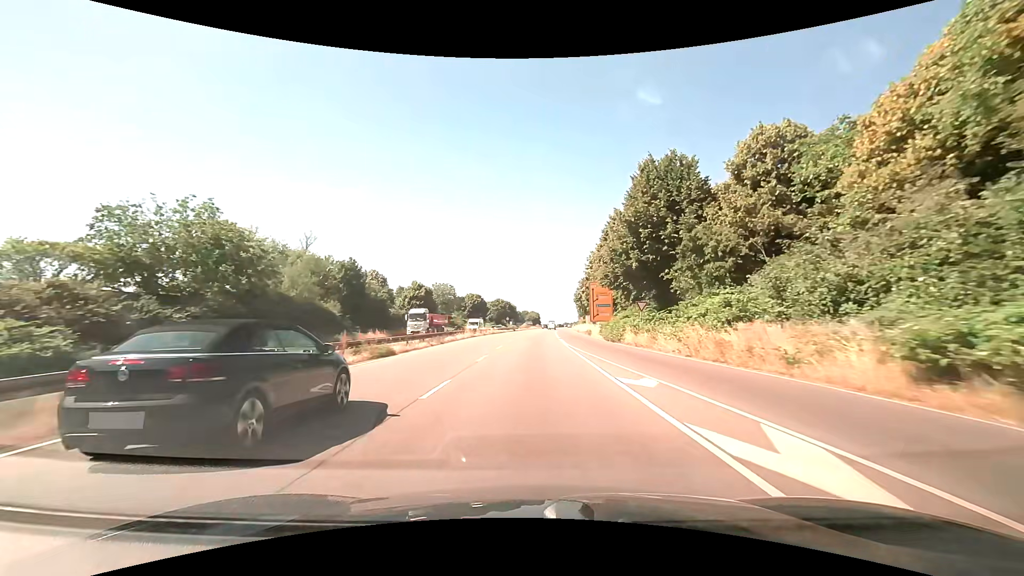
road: trunk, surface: asphalt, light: Day
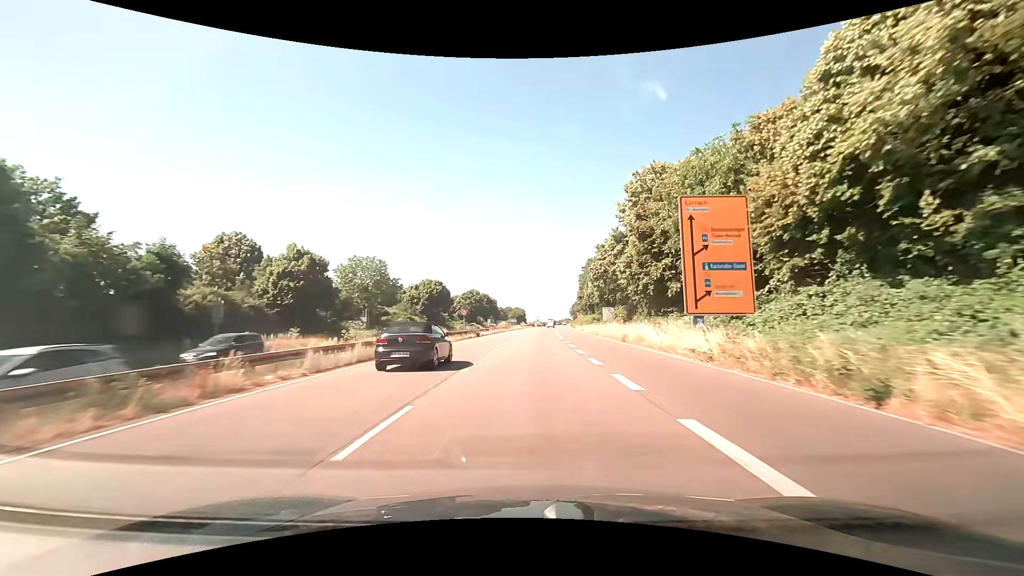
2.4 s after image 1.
(+1.0, +49.0) m; +2°
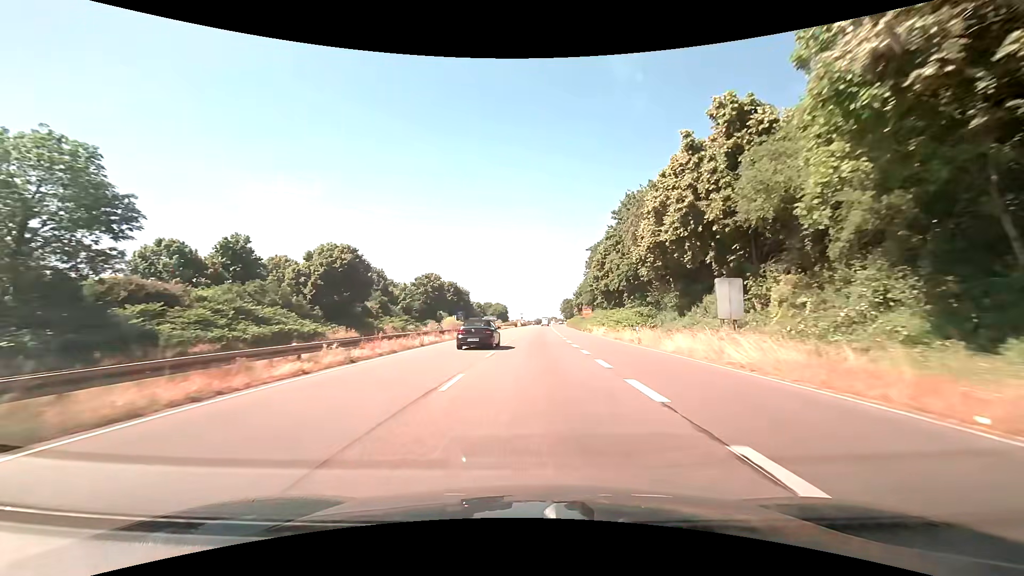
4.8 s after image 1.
(+0.9, +49.4) m; +2°
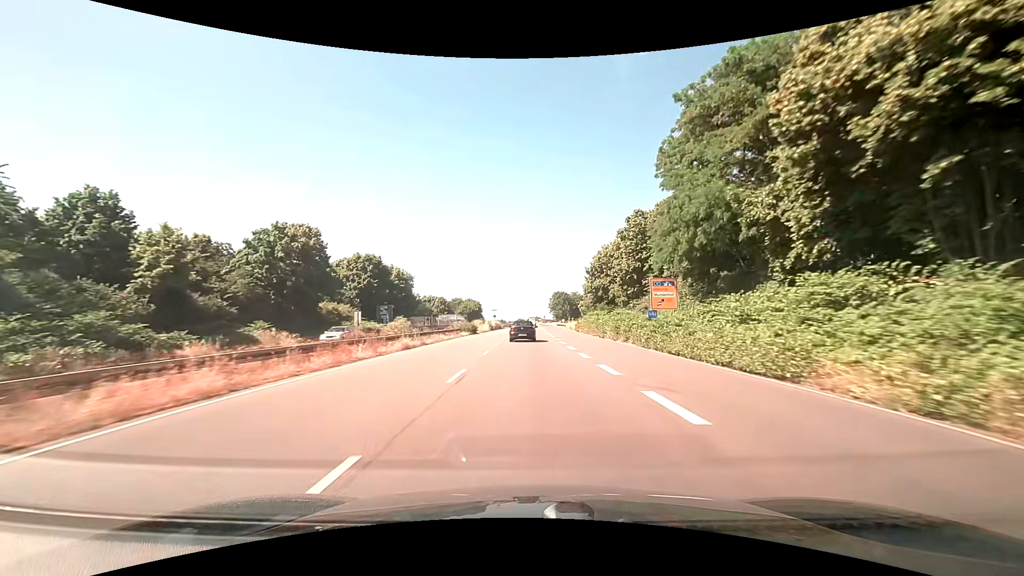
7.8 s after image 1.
(+1.2, +61.7) m; +2°
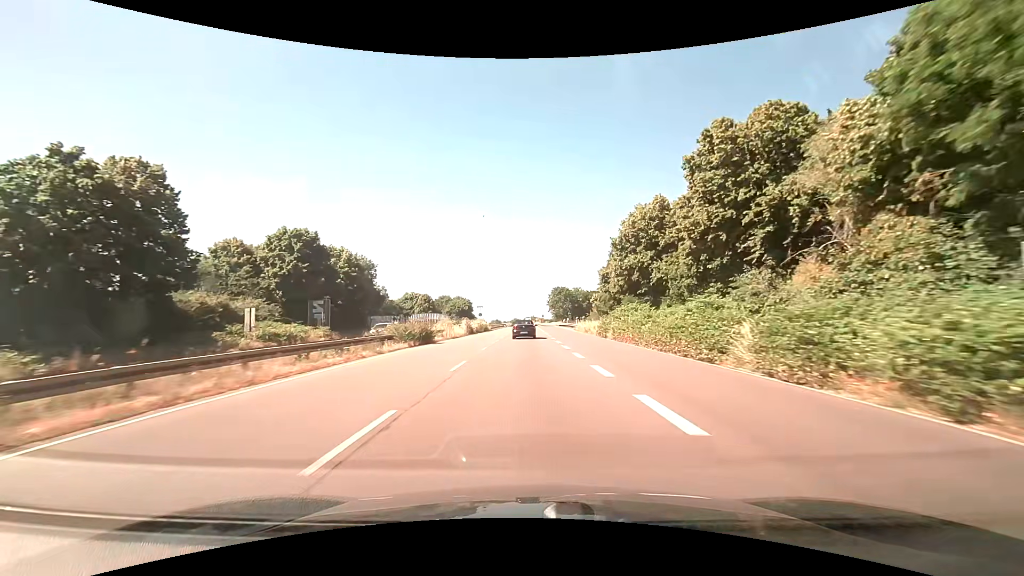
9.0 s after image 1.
(+0.3, +24.6) m; +1°
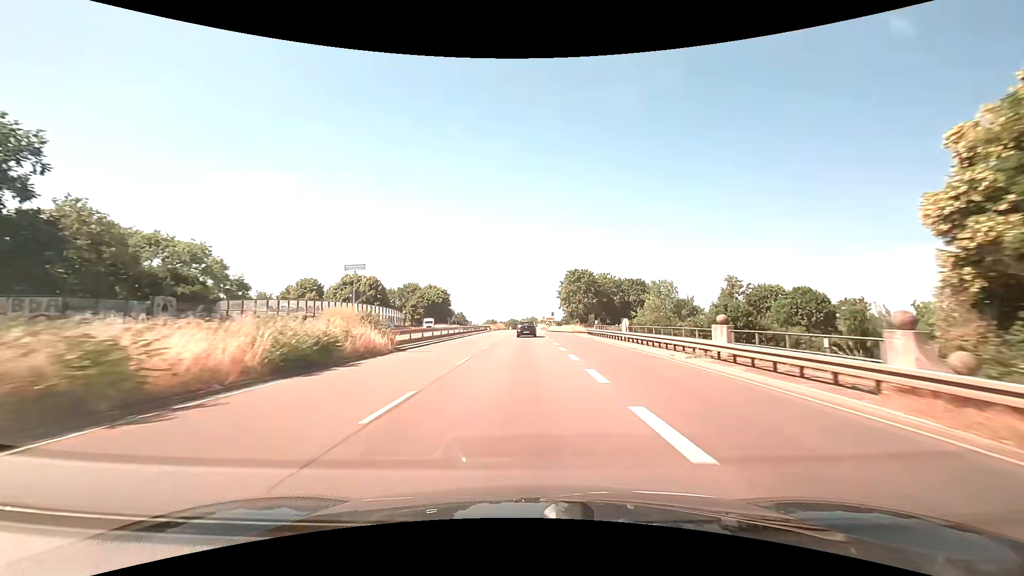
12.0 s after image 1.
(+0.2, +60.8) m; +1°
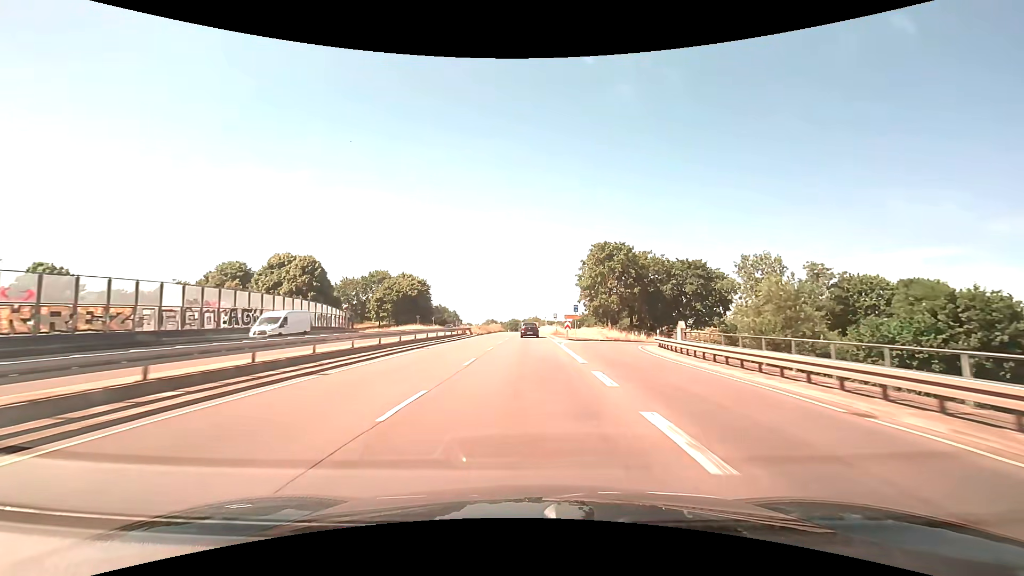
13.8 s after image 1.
(-0.3, +35.9) m; -1°
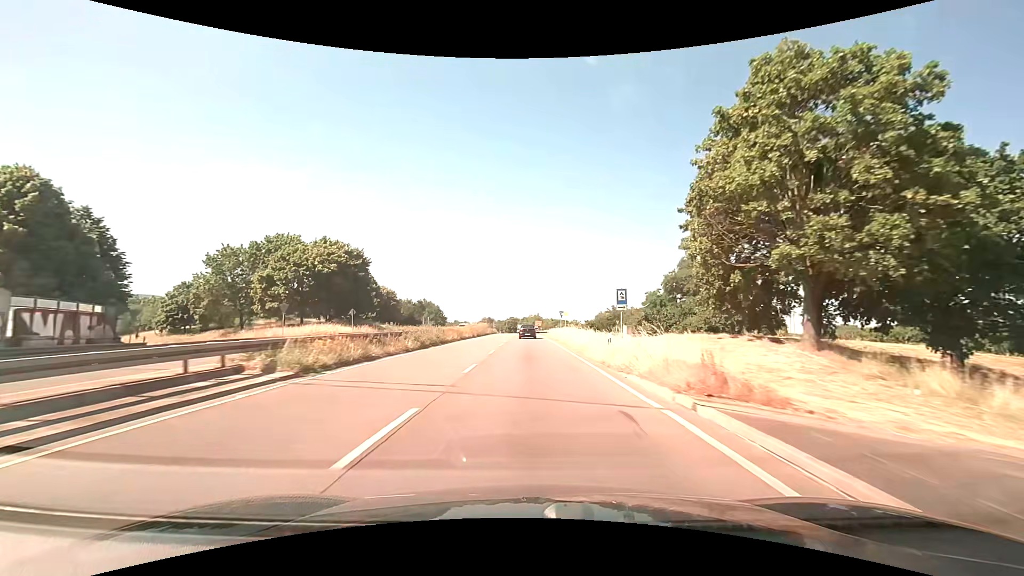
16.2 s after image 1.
(-0.2, +47.4) m; 0°
(0, +10) (0, +20) (0, +30) (0, +40) (0, +50) (0, +60) (-1, +70) (-1, +80) (-1, +90) (-1, +100) m
